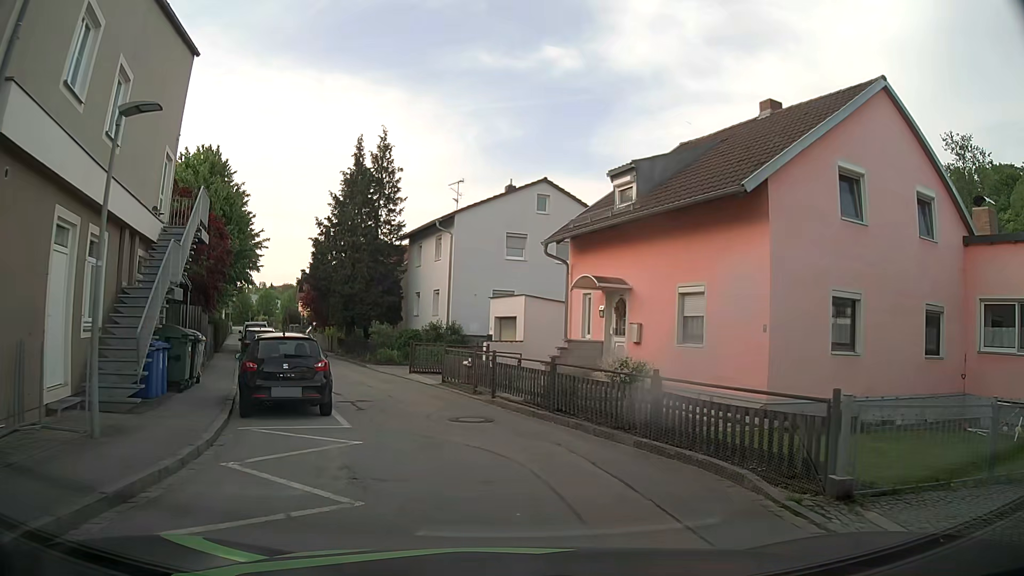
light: Day
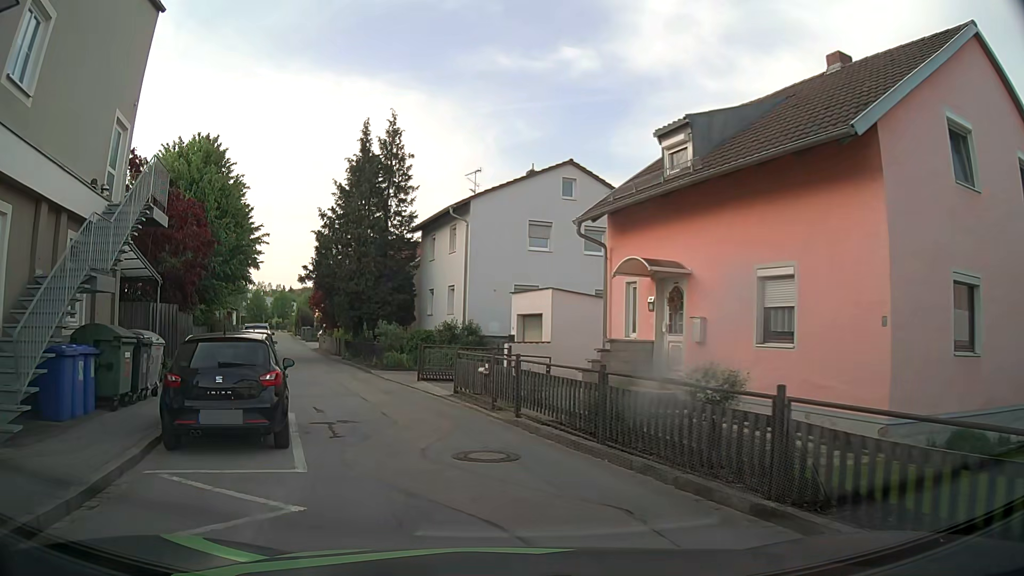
(0.0, +3.6) m; -1°
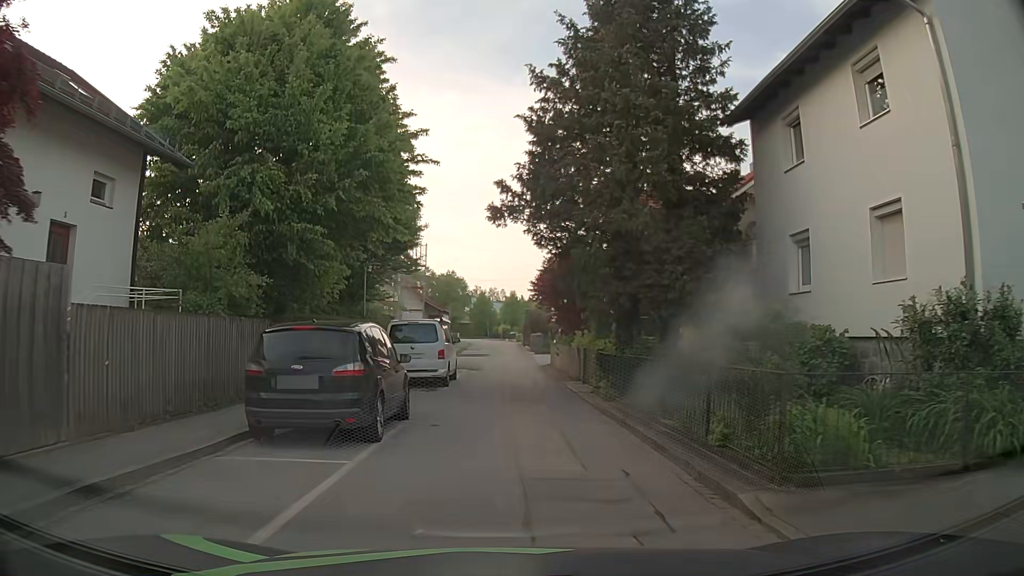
(-4.6, +19.6) m; -21°
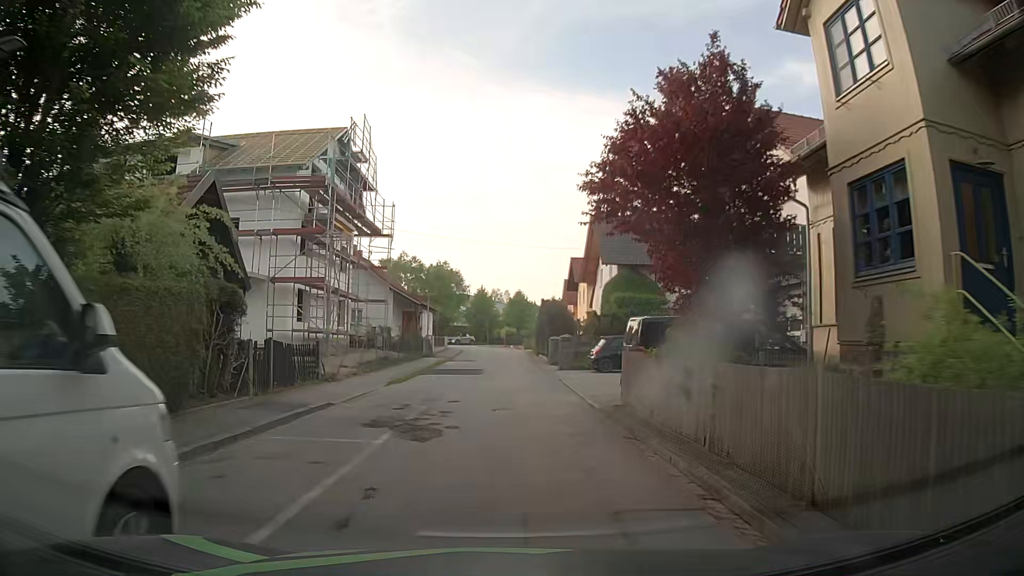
(0.0, +20.6) m; +1°
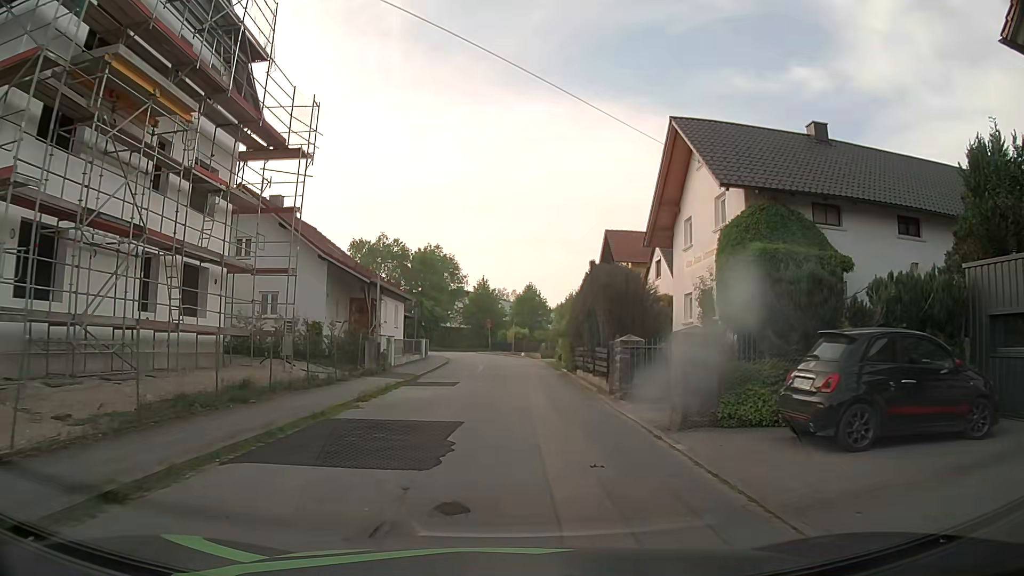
(-0.6, +19.4) m; -1°
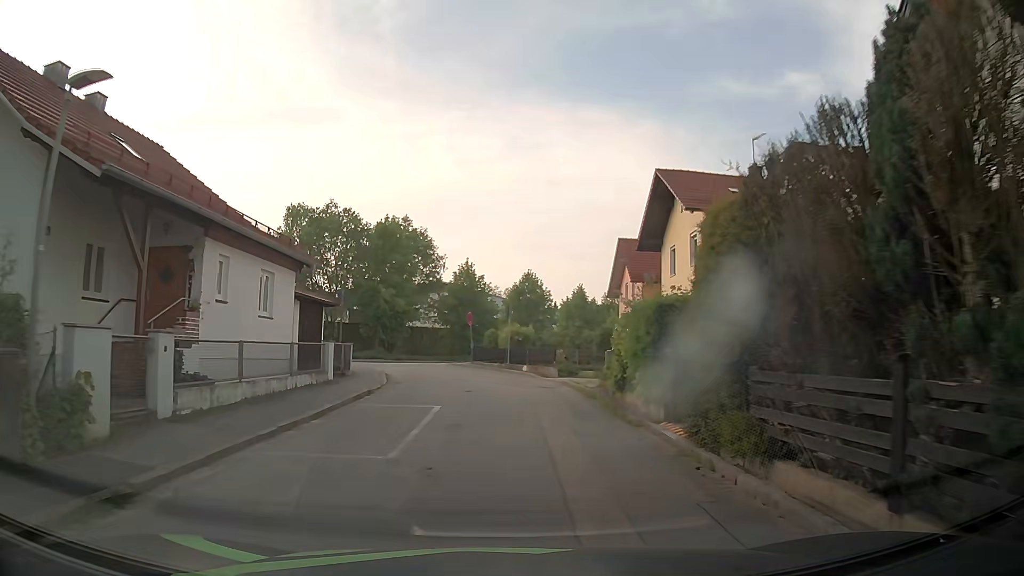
(-0.2, +18.8) m; 0°
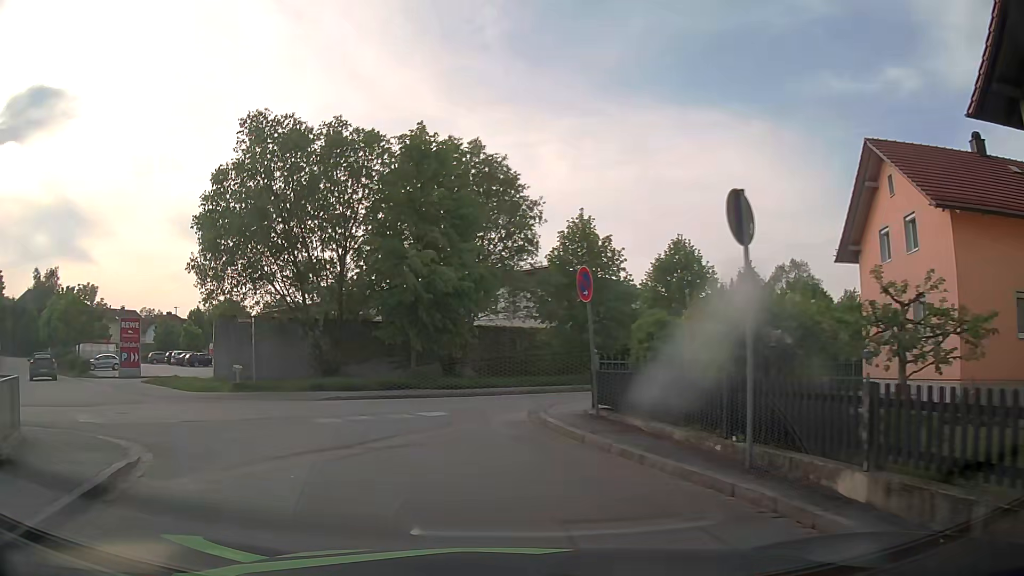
(-0.5, +22.1) m; -11°
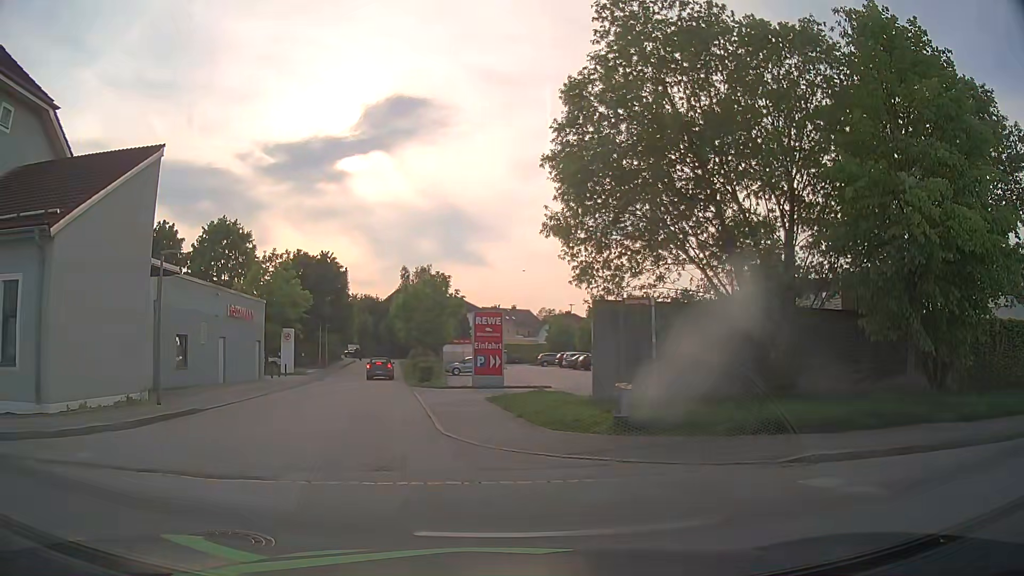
(-2.1, +9.2) m; -30°
